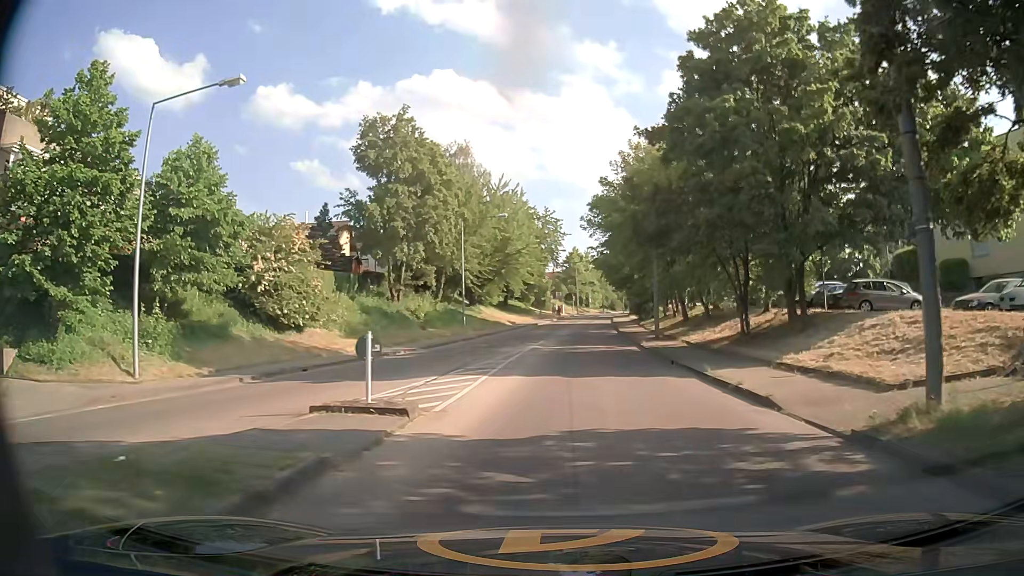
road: tertiary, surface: concrete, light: Day
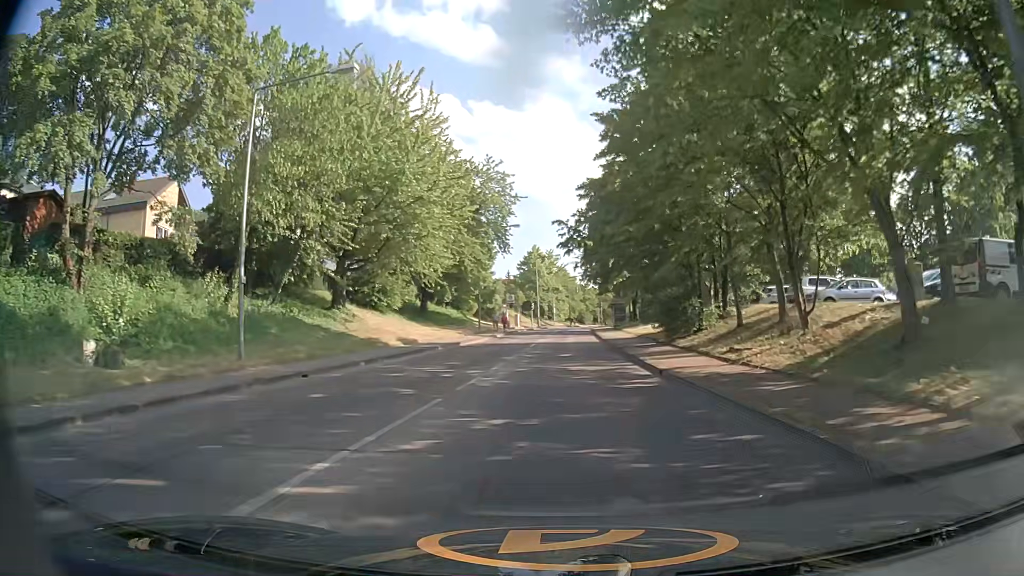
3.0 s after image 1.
(+1.0, +31.7) m; +3°
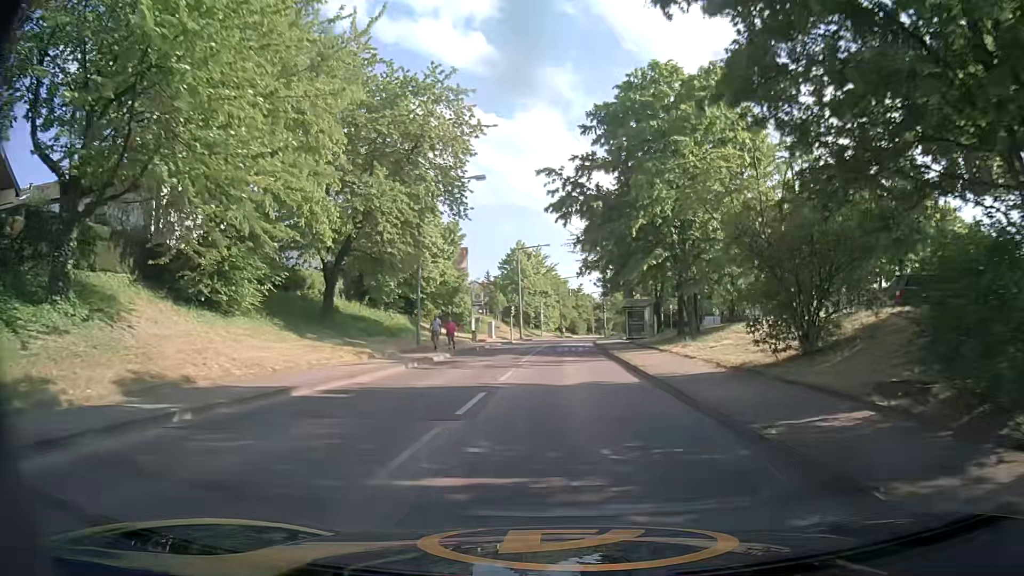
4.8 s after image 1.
(+0.3, +21.0) m; +1°
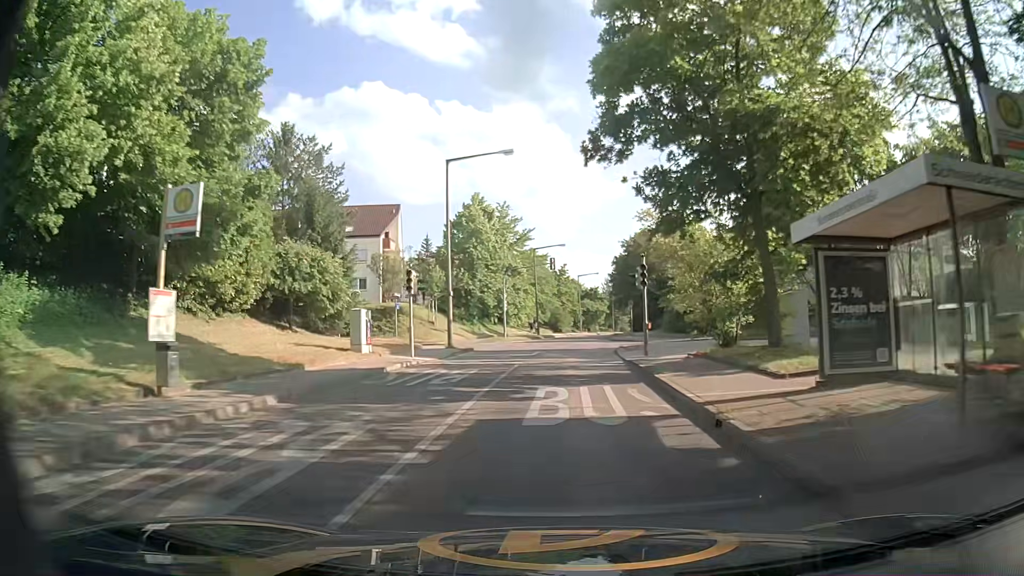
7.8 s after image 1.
(+0.7, +36.7) m; +3°
(0, +10) (0, +20) (0, +30) (+1, +40) (+2, +50) (+2, +60) (+3, +70) (+4, +80) (+6, +90) (+7, +100) m
